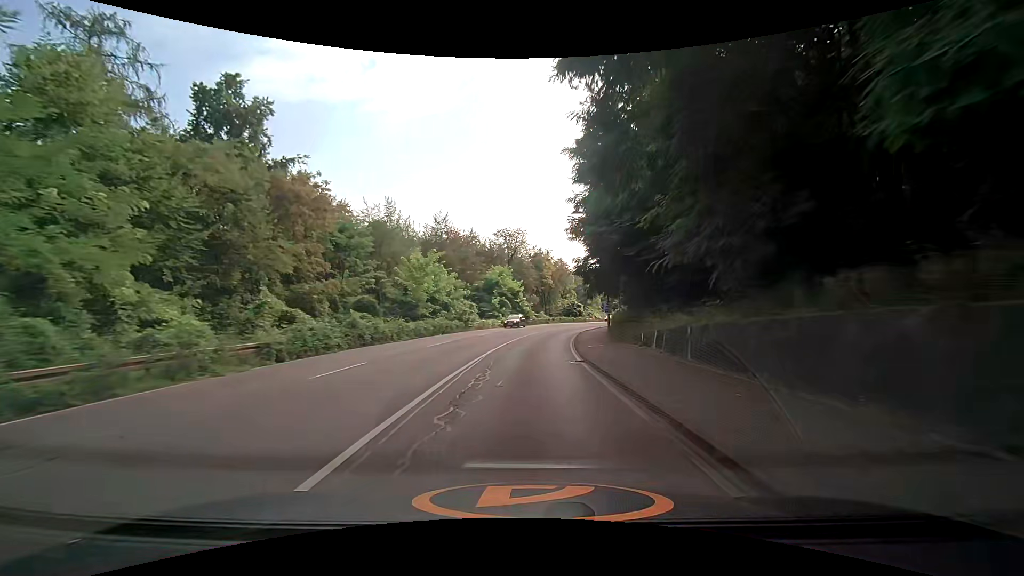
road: secondary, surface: asphalt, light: Day
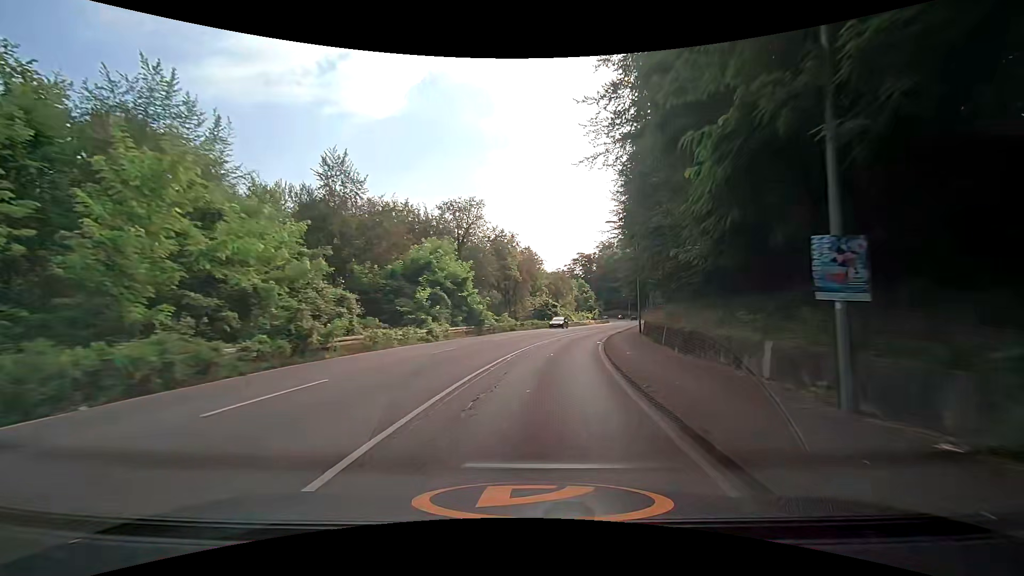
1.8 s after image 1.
(+0.7, +27.3) m; +4°
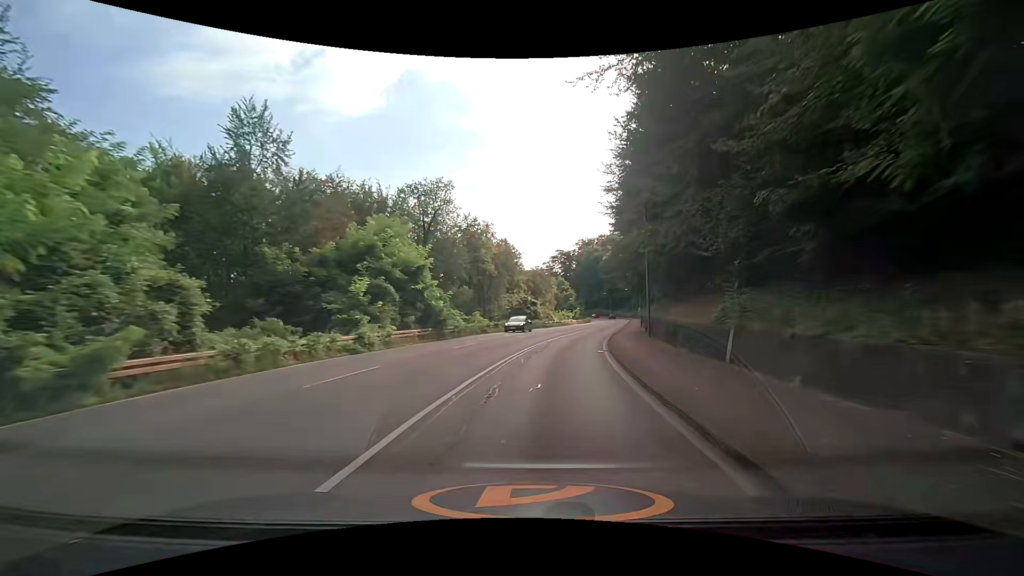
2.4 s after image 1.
(+0.1, +9.1) m; +1°
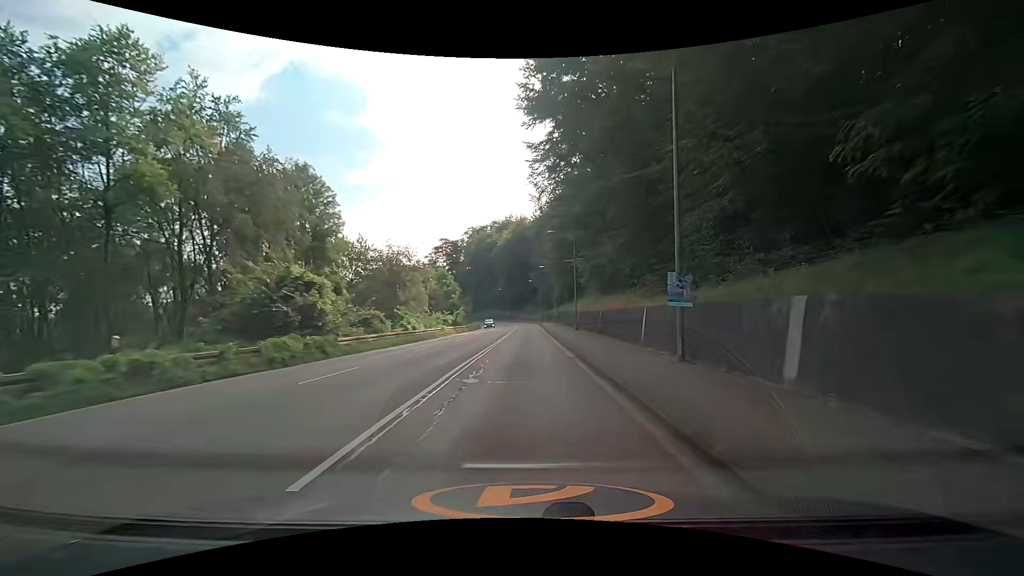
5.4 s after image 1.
(+6.3, +45.0) m; +12°
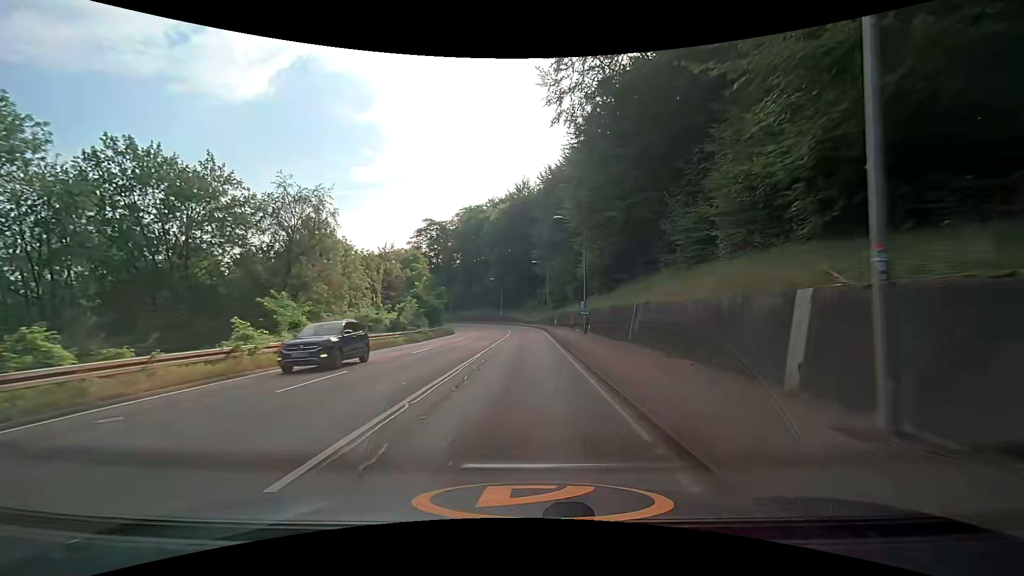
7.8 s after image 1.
(+0.7, +36.5) m; +1°
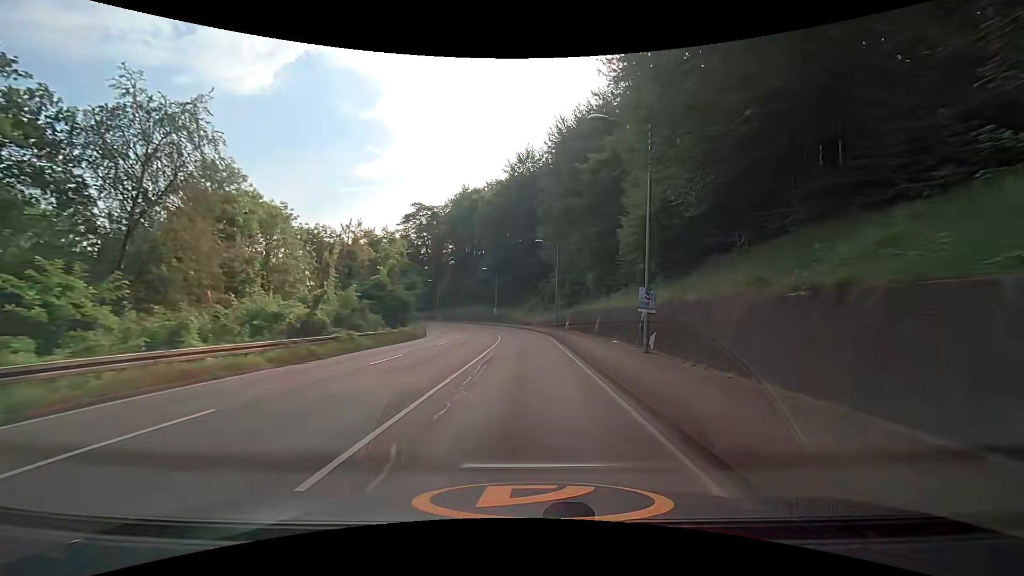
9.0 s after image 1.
(-0.2, +18.2) m; 0°
(0, +10) (0, +20) (0, +30) (-1, +40) (-2, +50) (-3, +60) (-6, +69) (-9, +79) (-13, +88) (-18, +97) m
